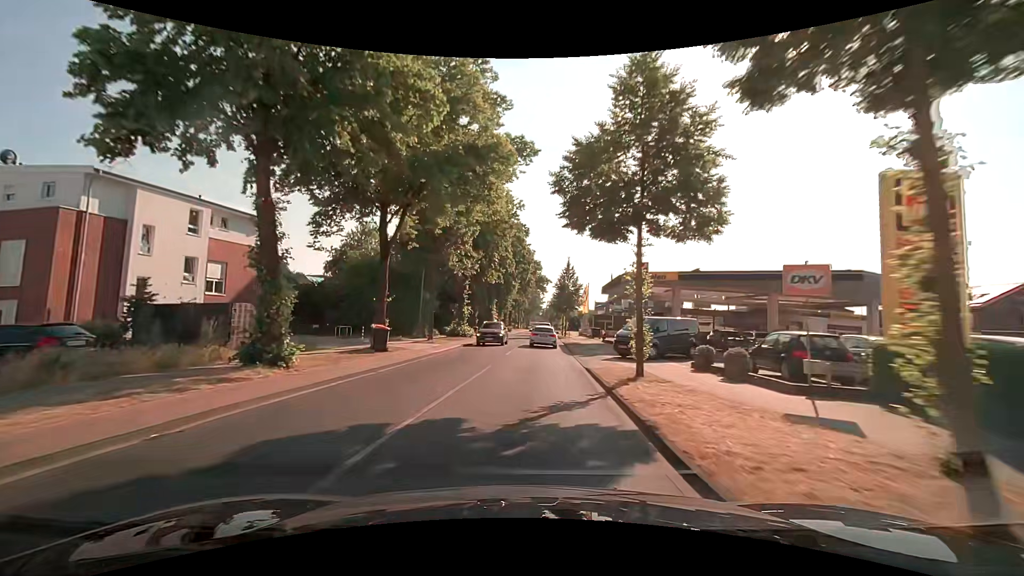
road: secondary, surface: asphalt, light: Day
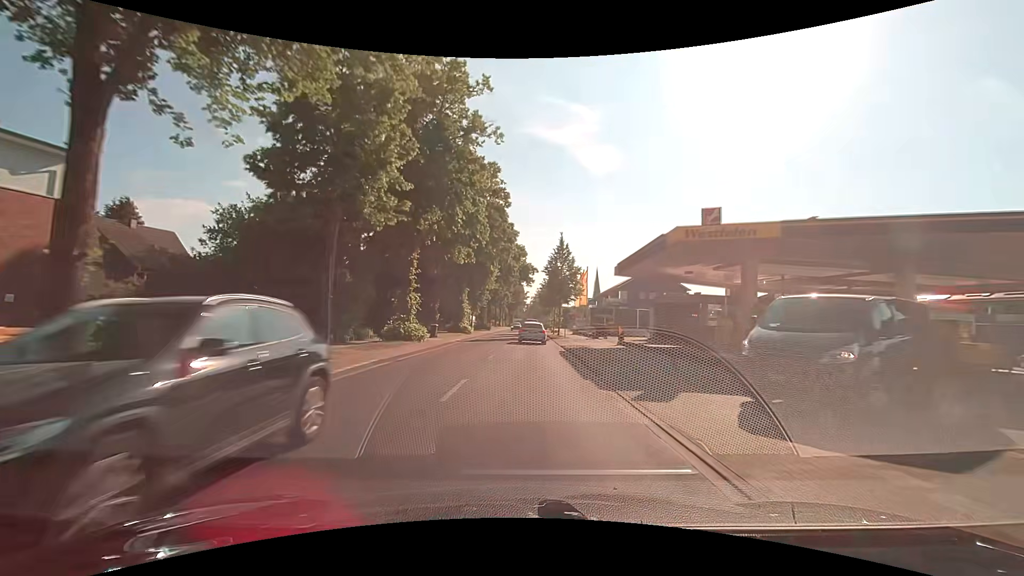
(+0.2, +15.6) m; +2°
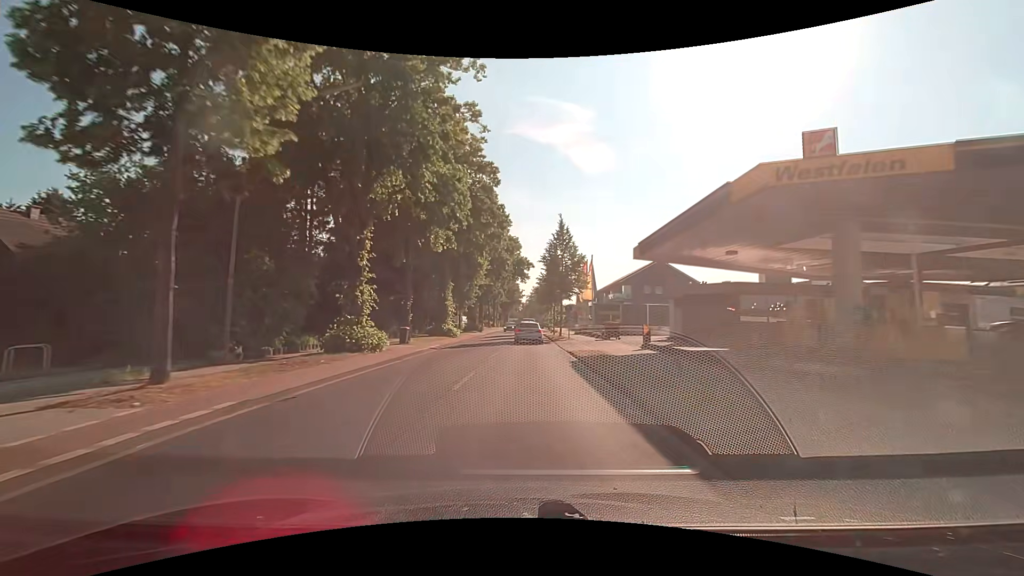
(0.0, +7.8) m; 0°
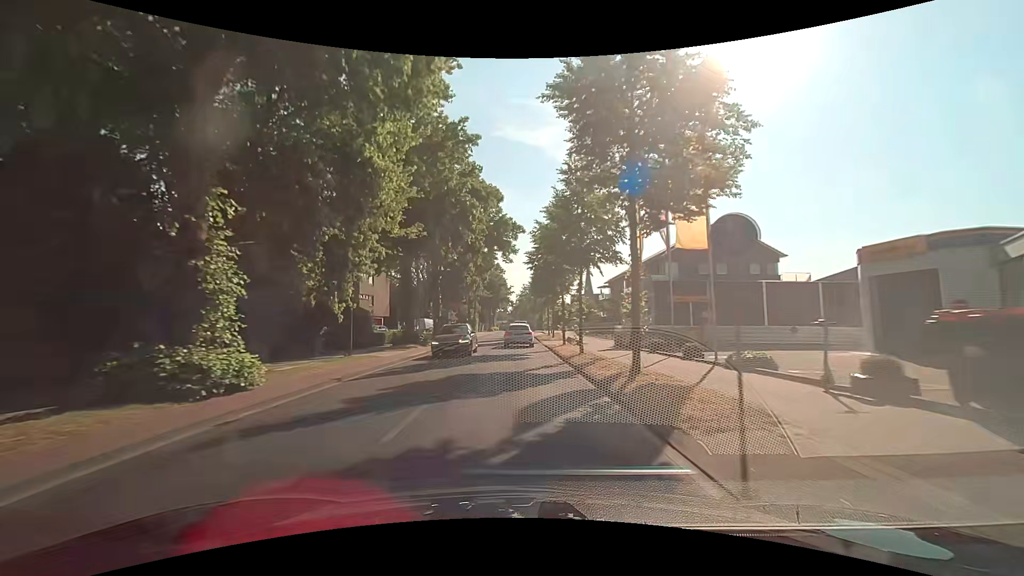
(+0.4, +31.2) m; 0°
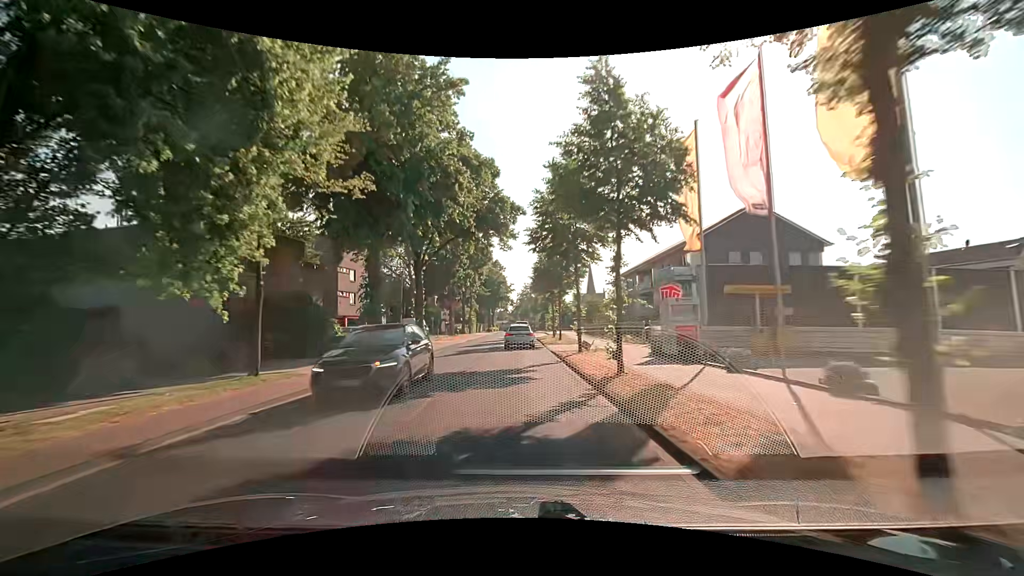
(+0.1, +7.8) m; +1°
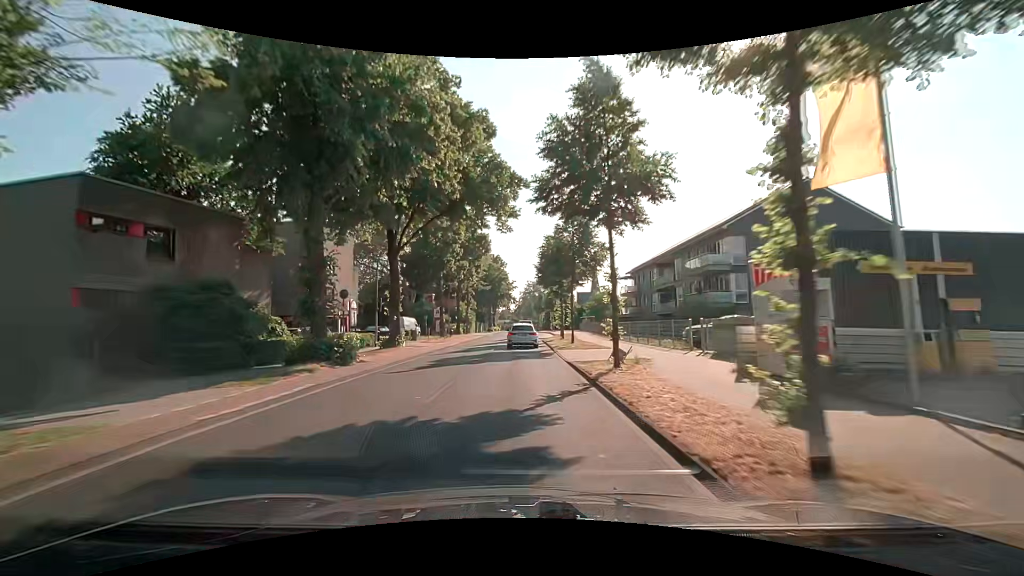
(0.0, +7.8) m; -1°
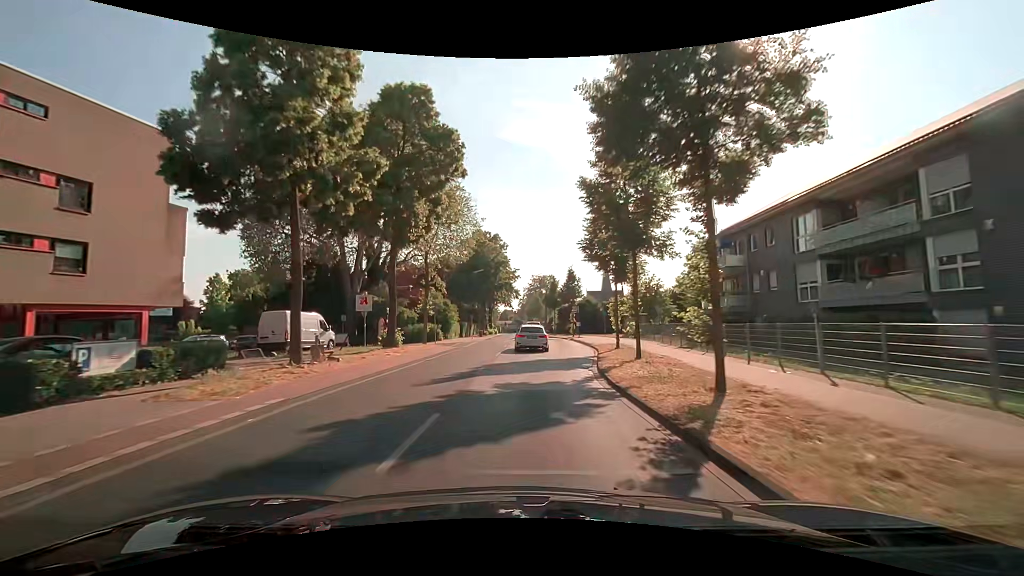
(-0.2, +31.1) m; 0°
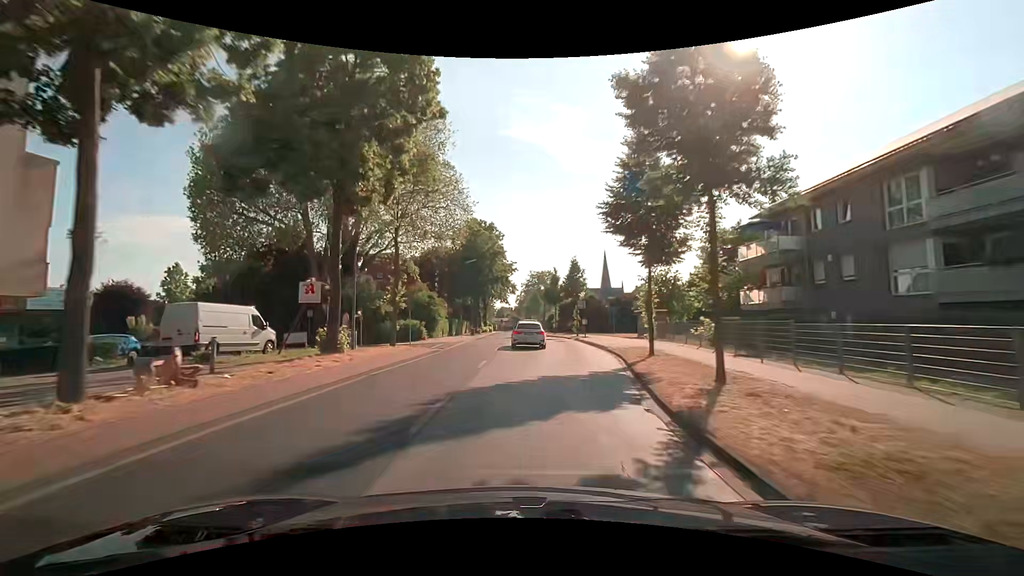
(0.0, +7.8) m; +1°
(0, +10) (0, +20) (0, +30) (0, +40) (0, +50) (0, +60) (-1, +70) (-1, +80) (-1, +90) (-1, +100) m
